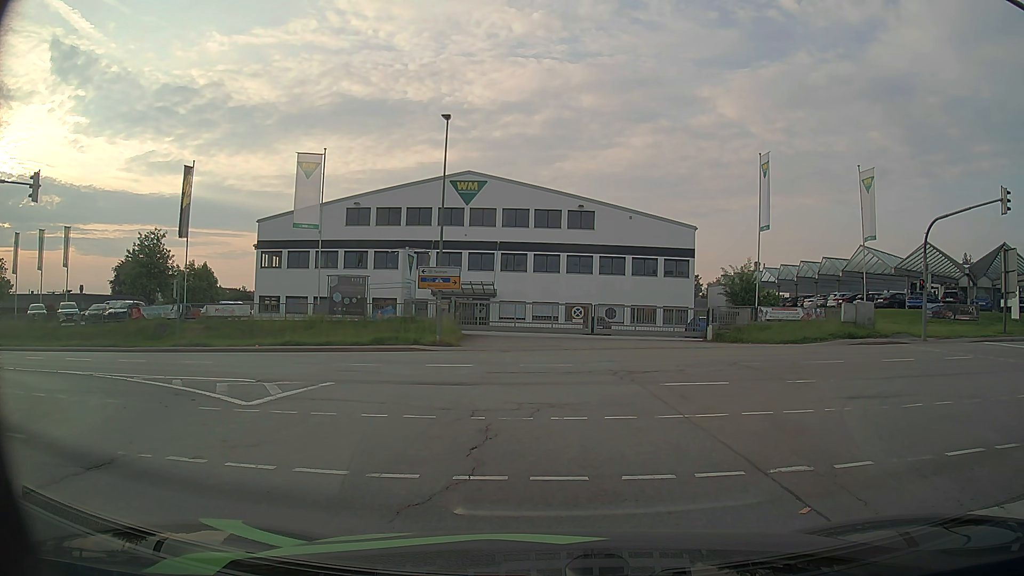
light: Day
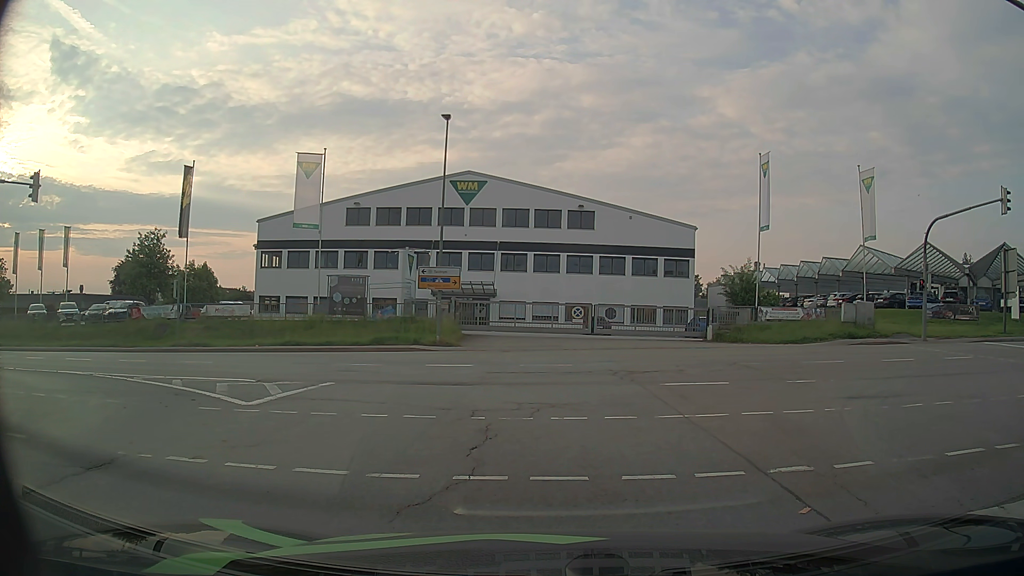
(0.0, 0.0) m; 0°
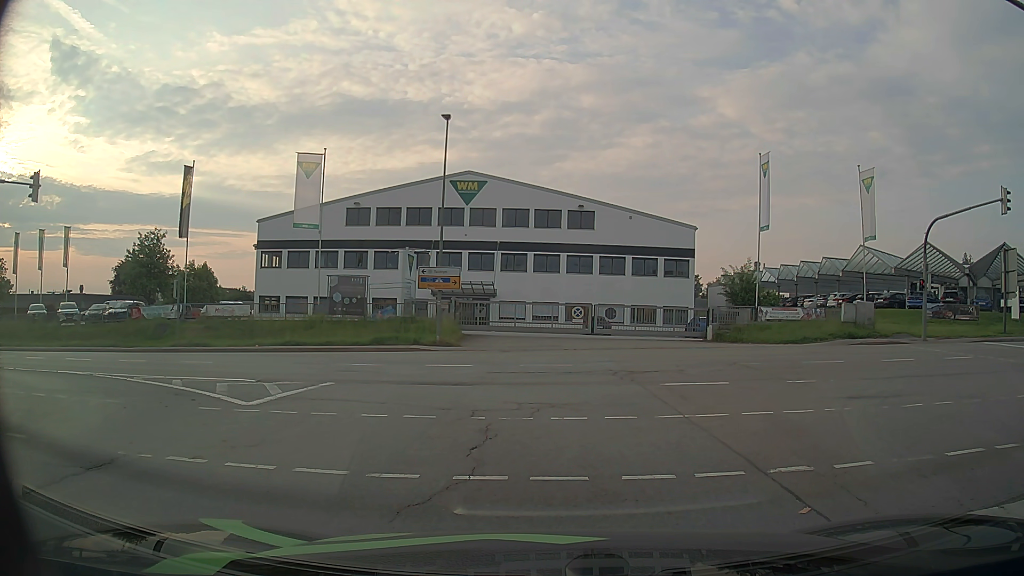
(0.0, 0.0) m; 0°
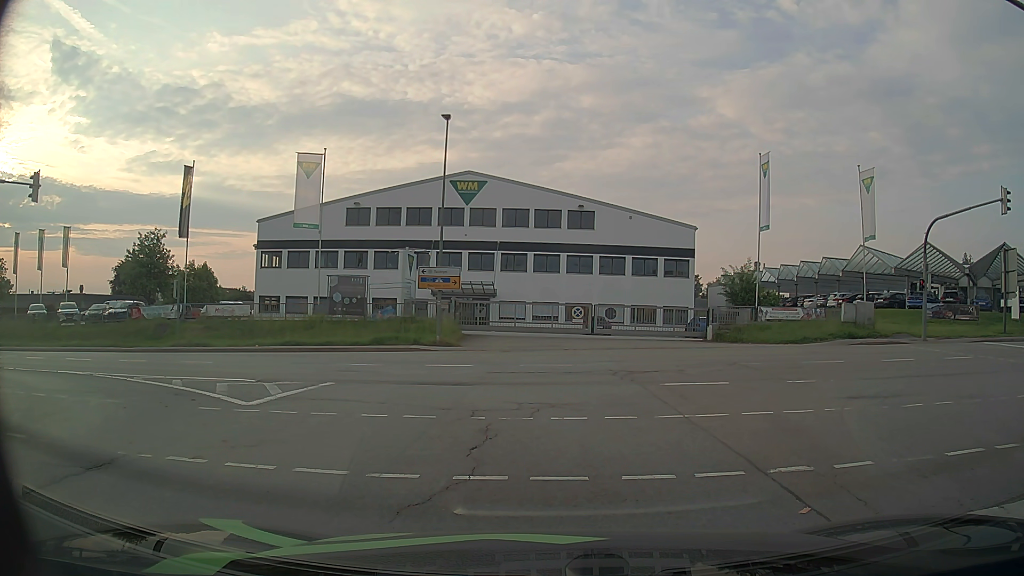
(0.0, 0.0) m; 0°
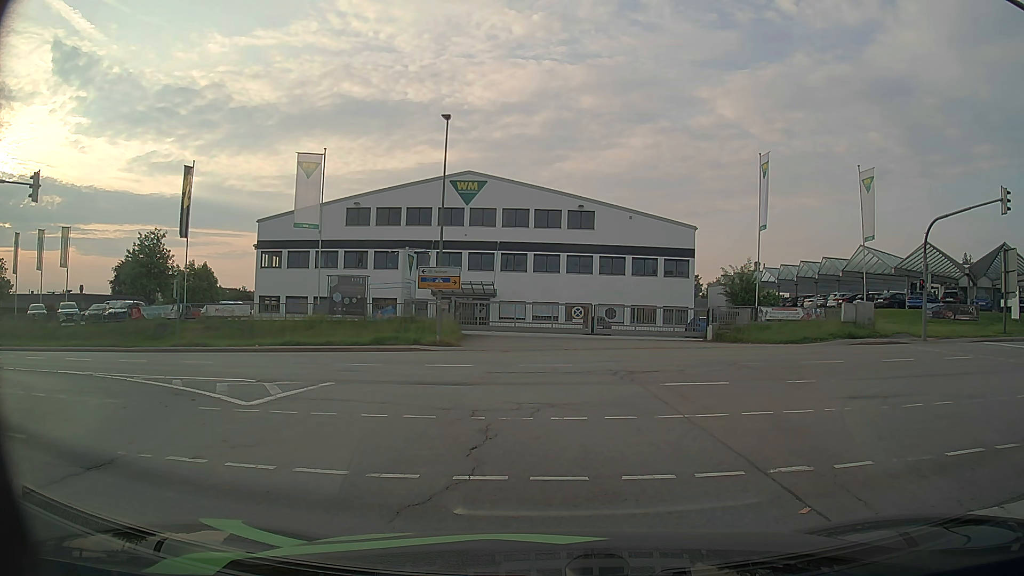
(0.0, 0.0) m; 0°
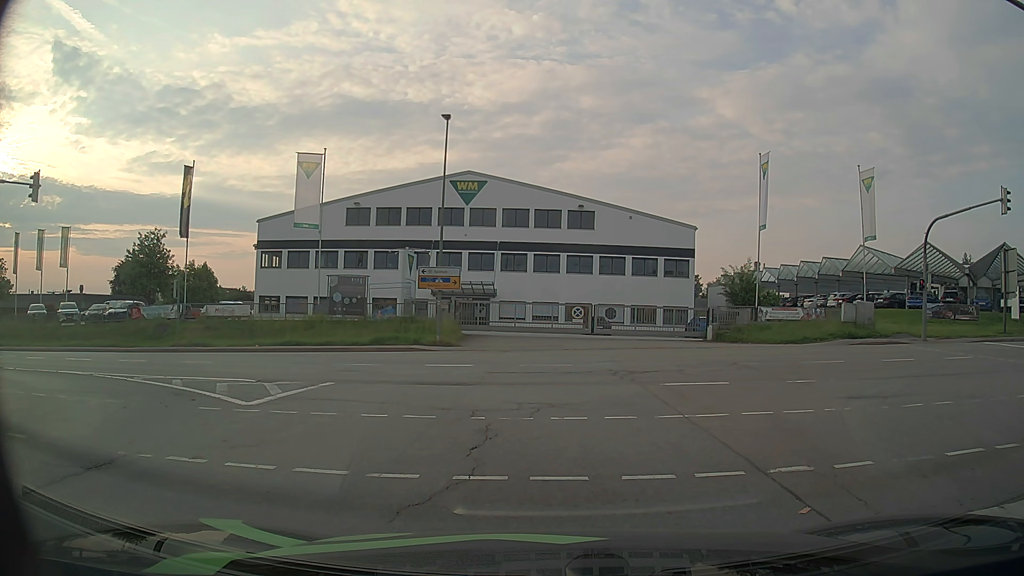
(0.0, 0.0) m; 0°
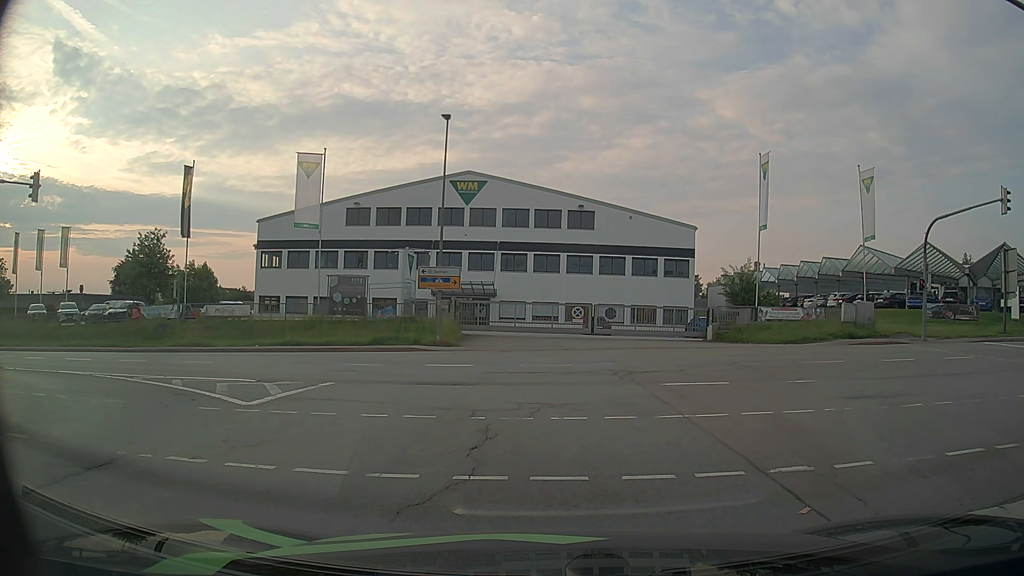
(0.0, 0.0) m; 0°
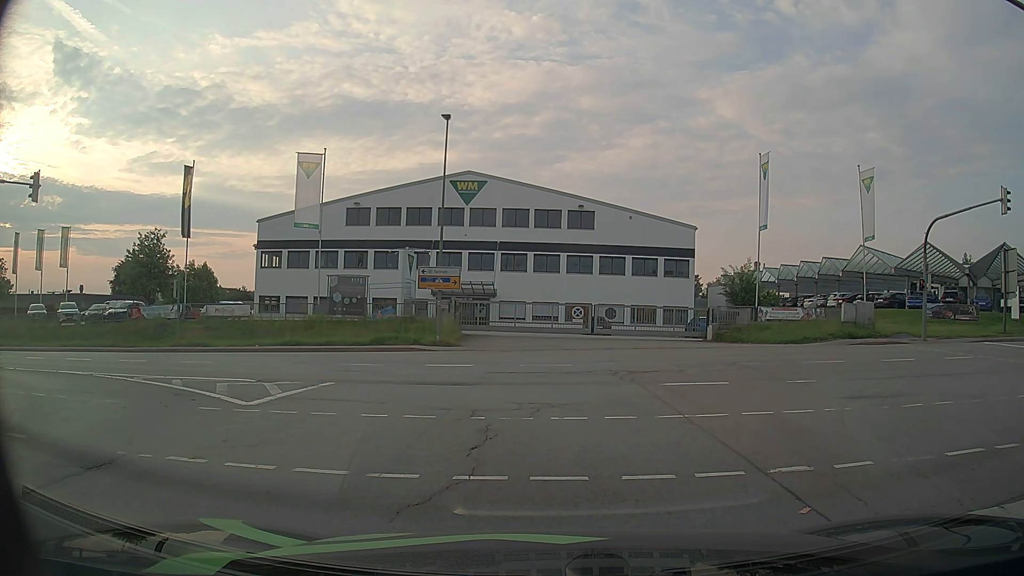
(0.0, 0.0) m; 0°
(-1, +10) (-5, +19) (-14, +24) (-24, +25) (-34, +25) (-44, +24) (-54, +24) (-64, +24) (-74, +24) (-84, +25) m
